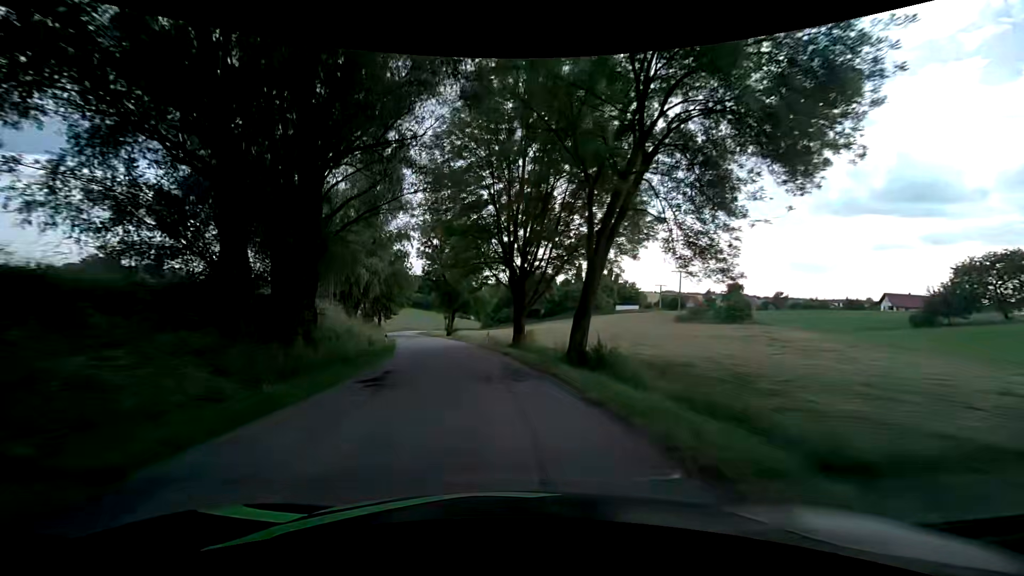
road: tertiary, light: Day
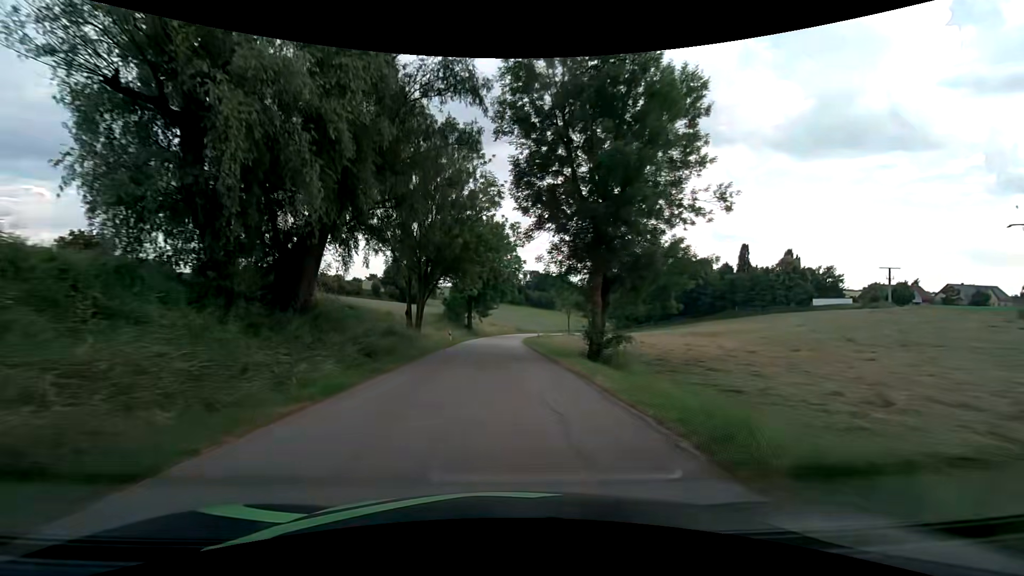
(-5.8, +42.7) m; -14°
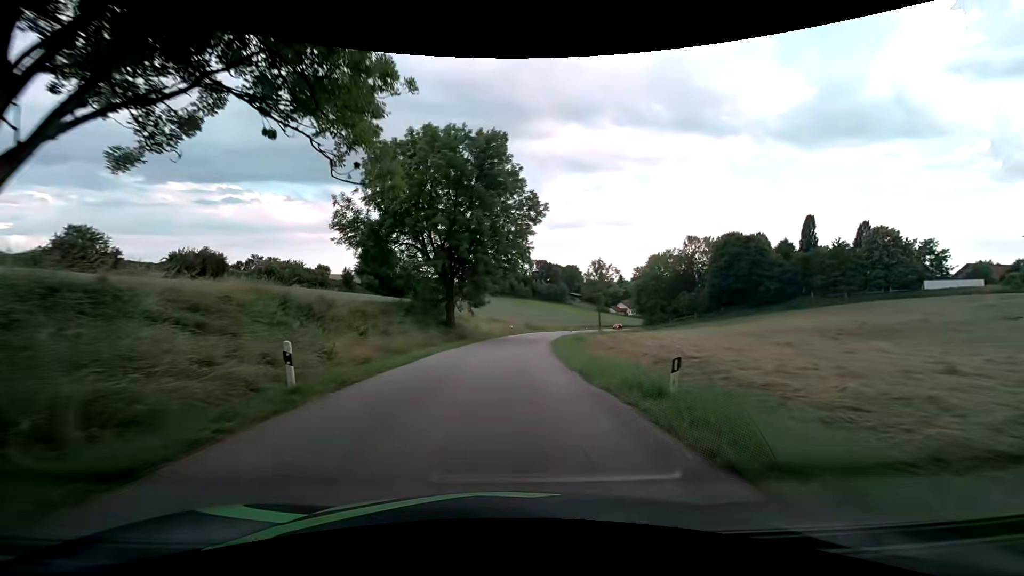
(-0.4, +31.6) m; -2°
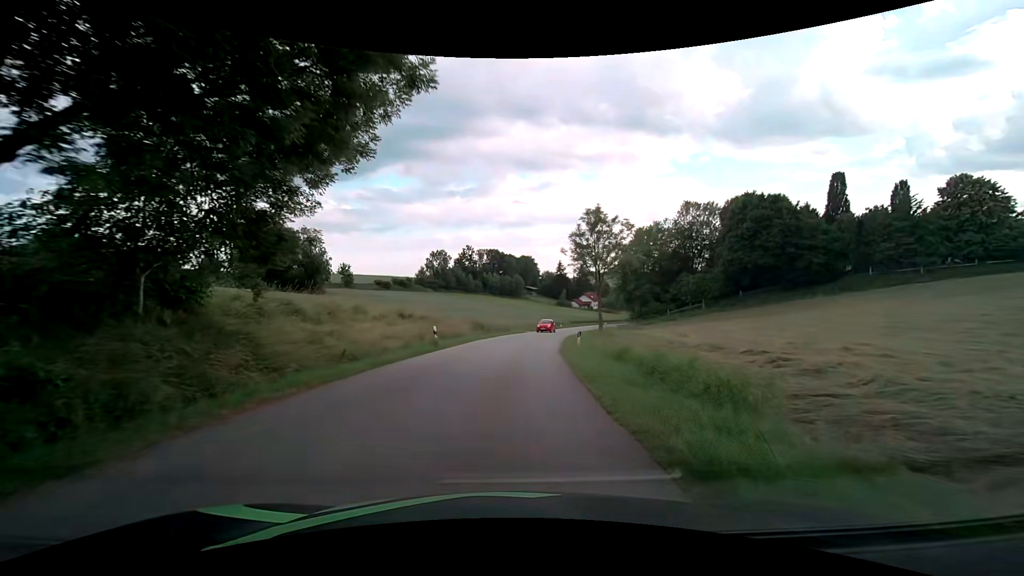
(+2.3, +34.5) m; +7°
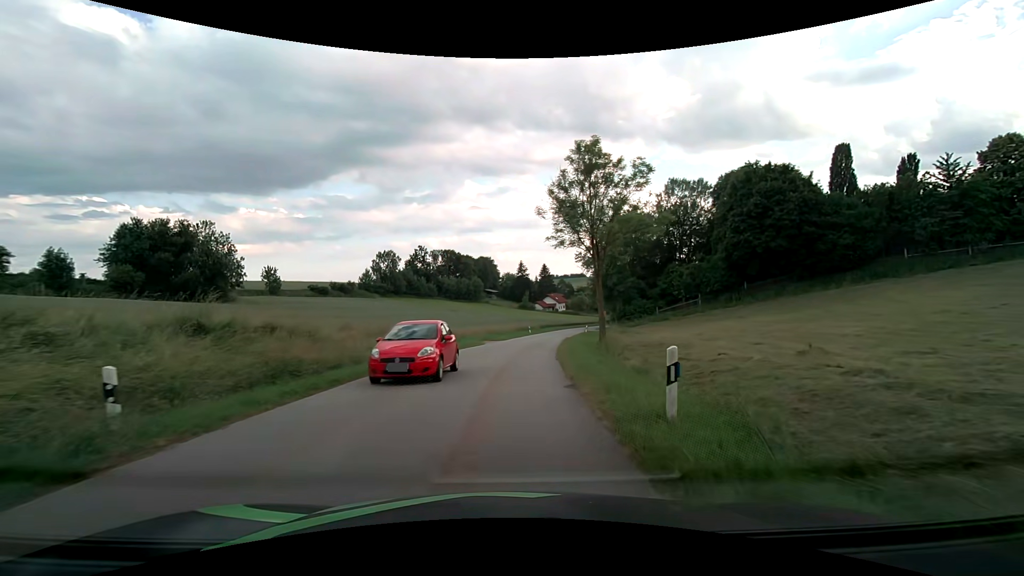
(+0.6, +18.0) m; +4°
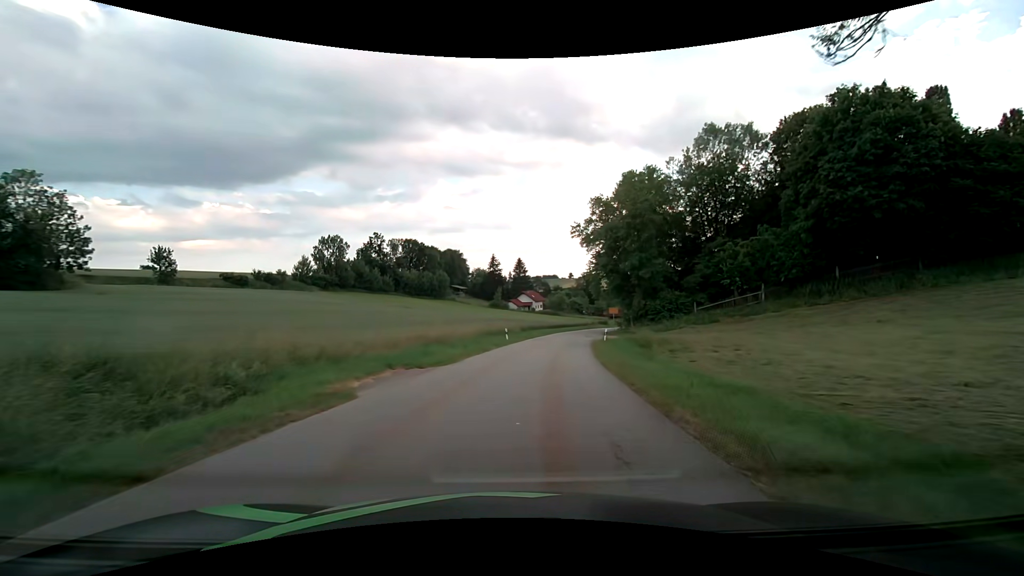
(+0.5, +26.4) m; +3°
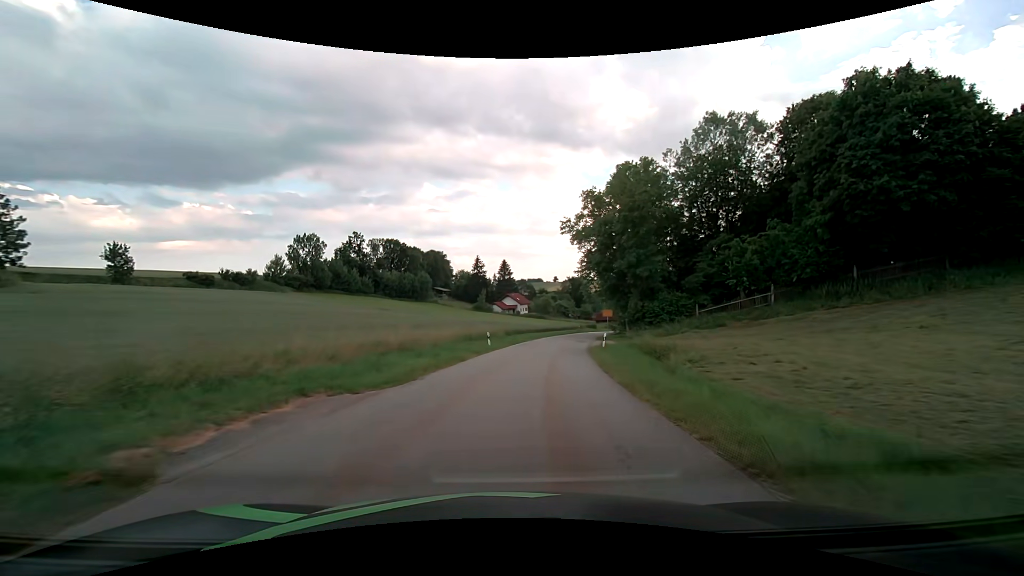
(0.0, +5.3) m; +2°
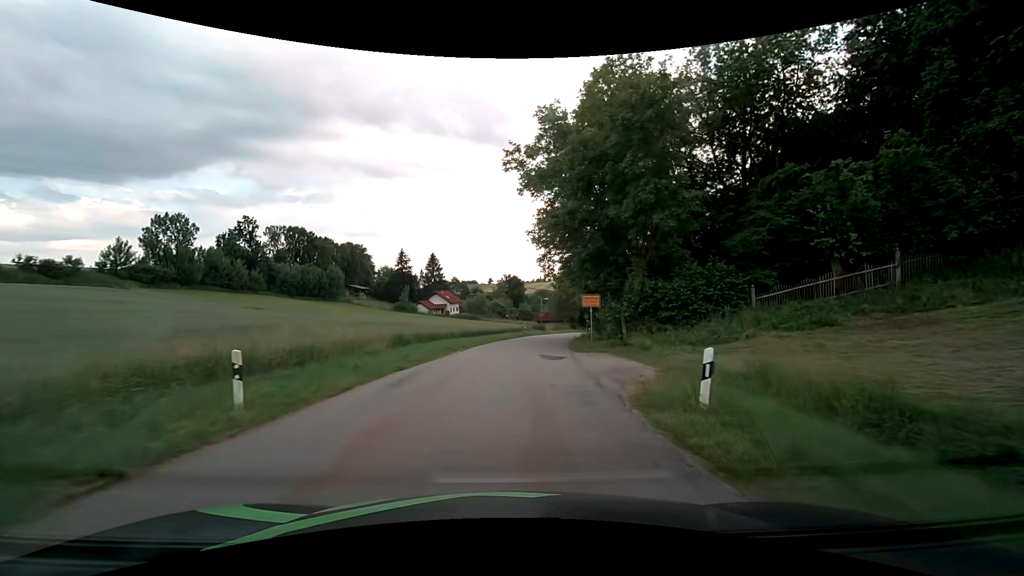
(+1.7, +23.5) m; +7°
(0, +10) (+1, +20) (+2, +30) (+3, +40) (+4, +50) (+6, +60) (+9, +69) (+11, +79) (+14, +89) (+17, +98) m
